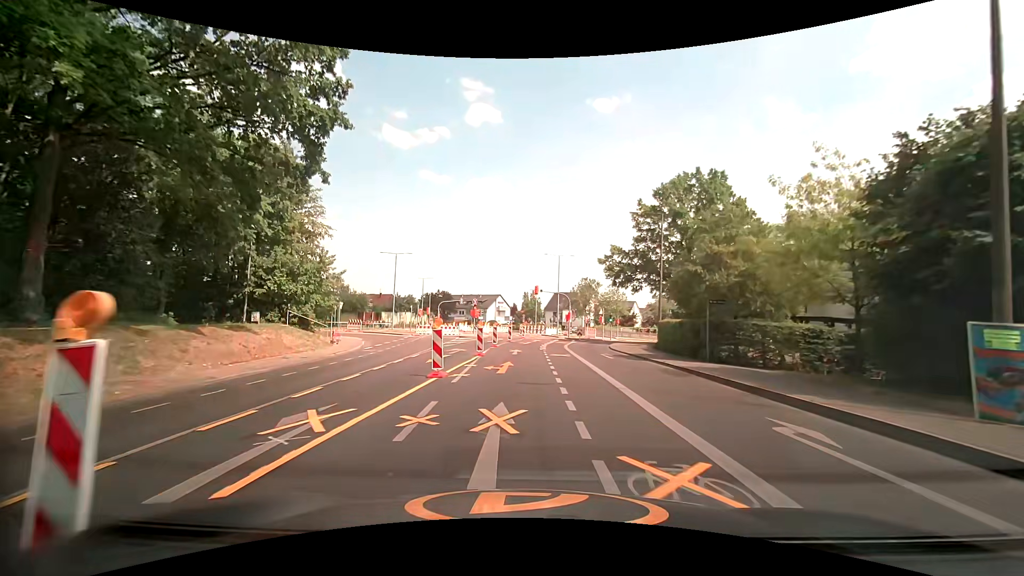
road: tertiary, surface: asphalt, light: Day
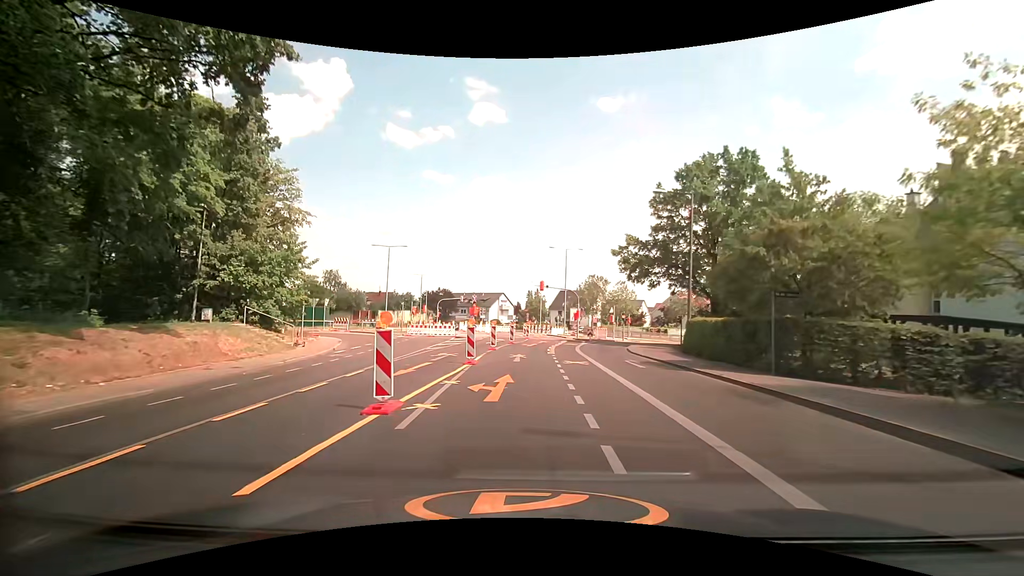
(-0.1, +5.4) m; -1°
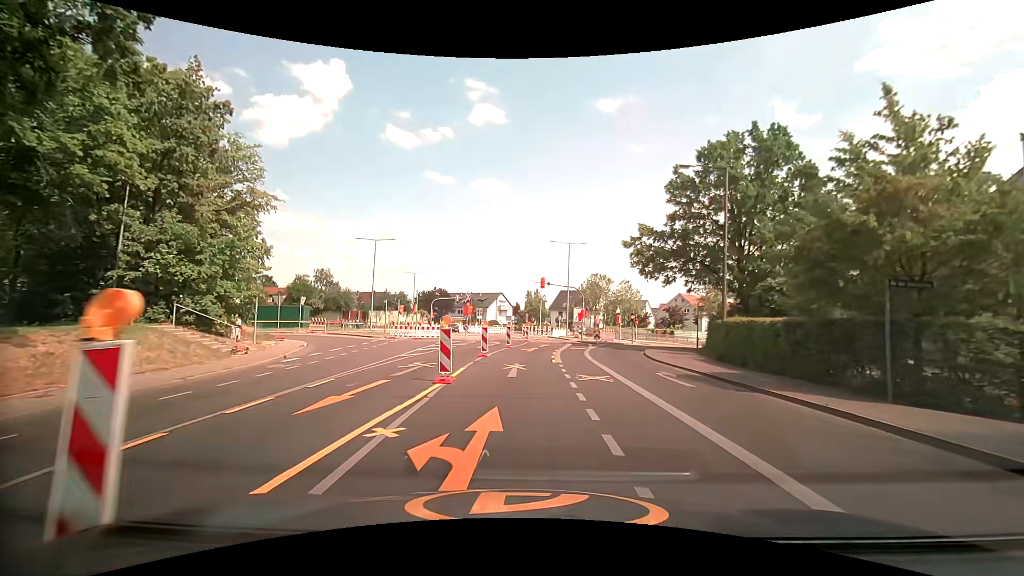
(0.0, +5.3) m; +1°
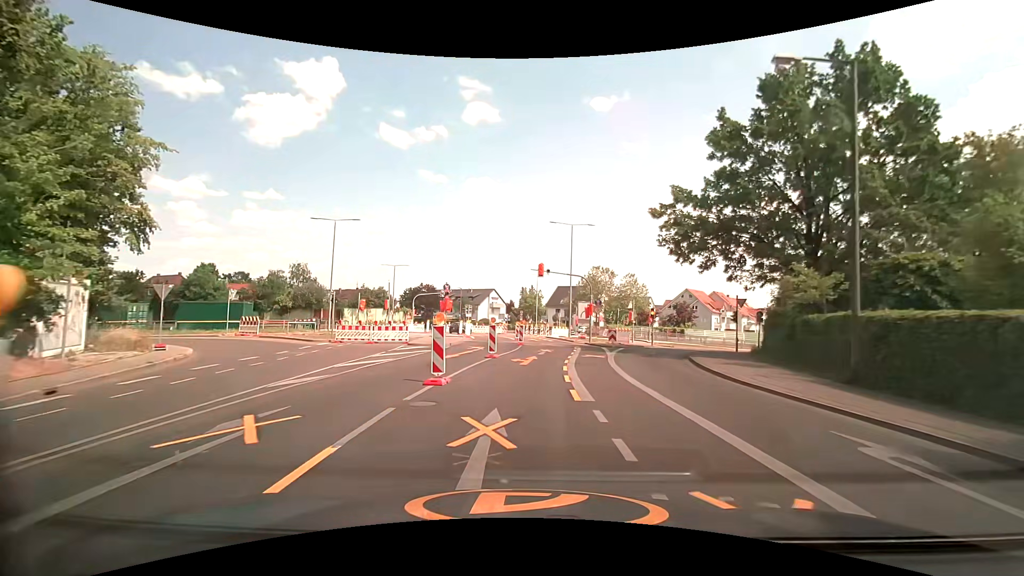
(+0.1, +10.3) m; +1°
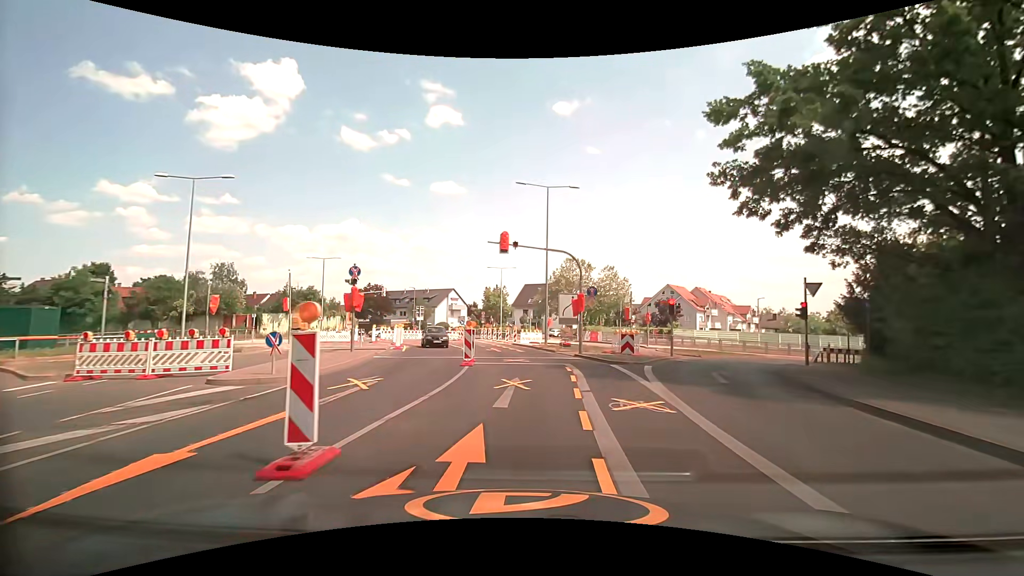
(+0.4, +14.4) m; +4°
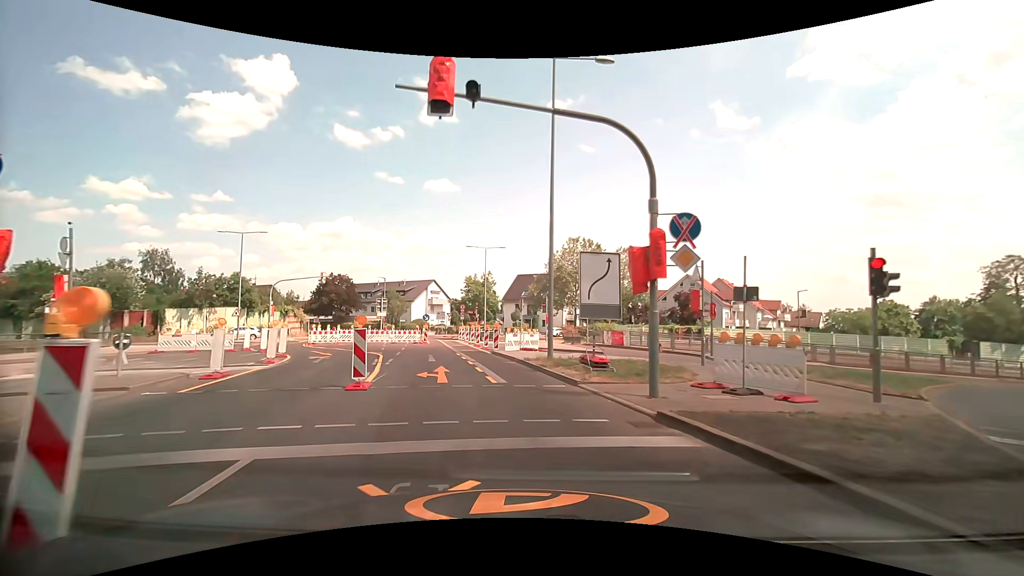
(+0.2, +16.8) m; 0°
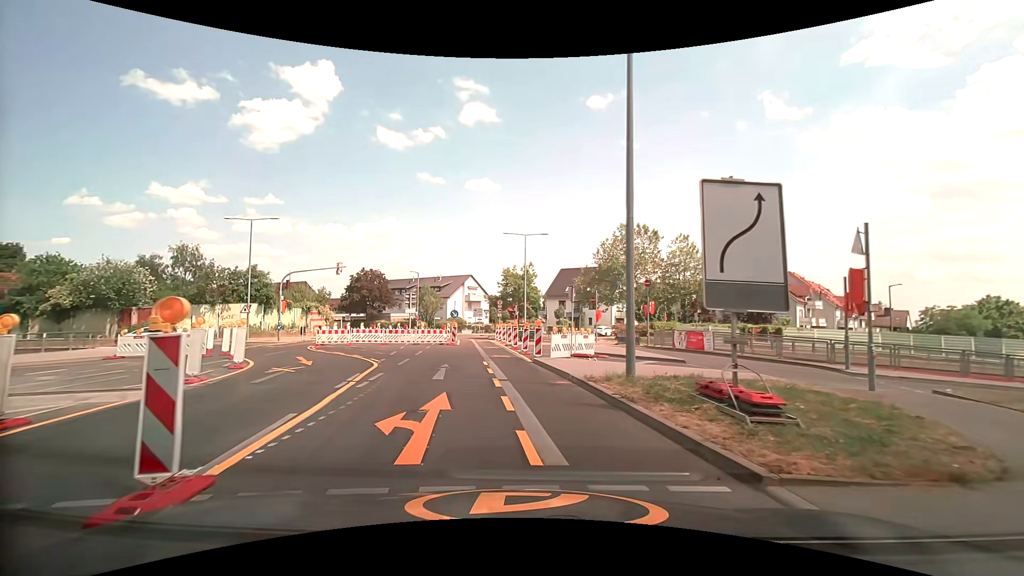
(-0.2, +7.0) m; -4°
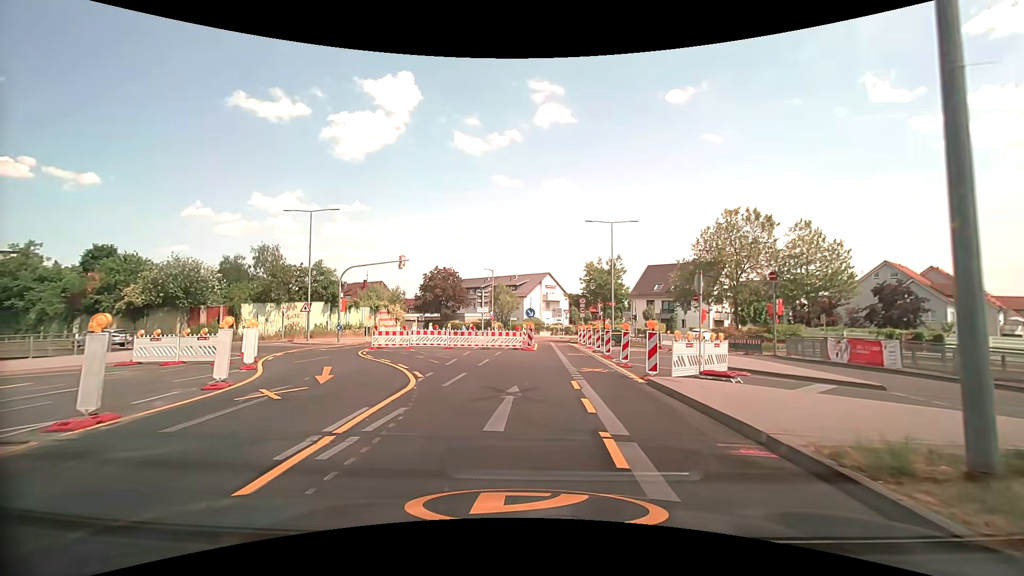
(-0.5, +5.8) m; -10°
(0, +10) (-2, +20) (-8, +28) (-16, +33) (-25, +38) (-35, +41) (-44, +43) (-54, +45) (-64, +47) (-73, +50) m
